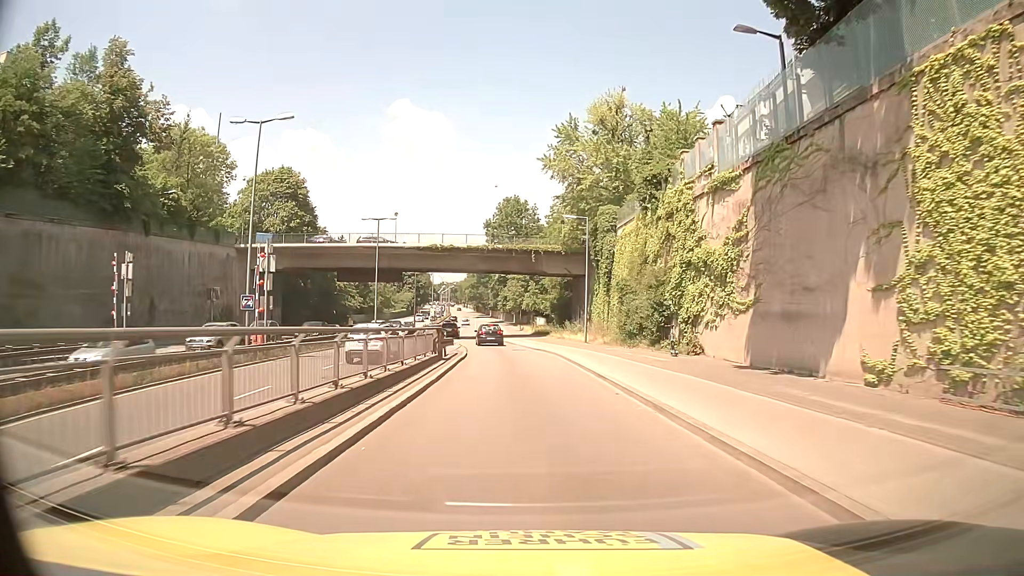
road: trunk_link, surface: asphalt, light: Day
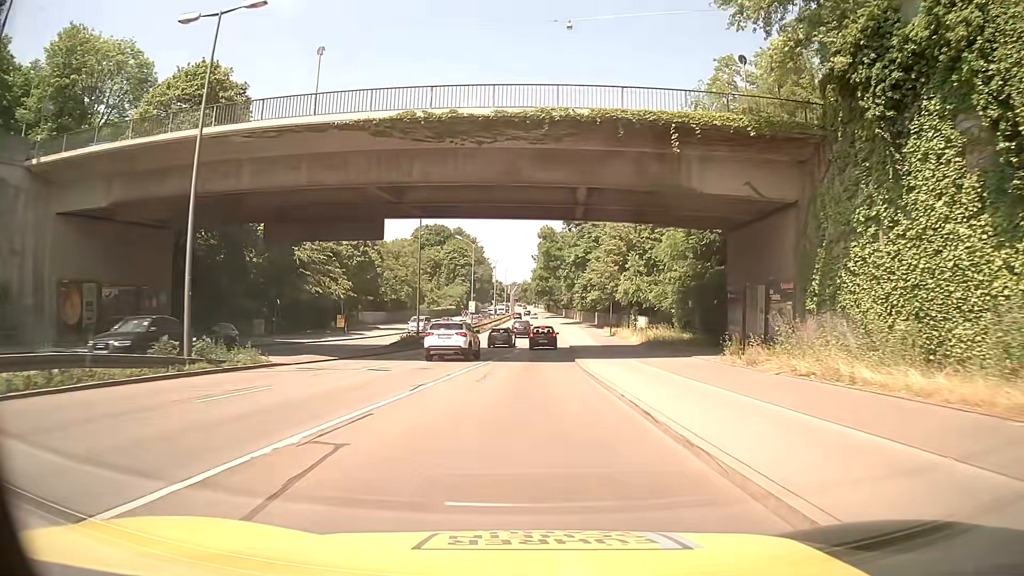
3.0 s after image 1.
(-2.0, +41.9) m; -6°
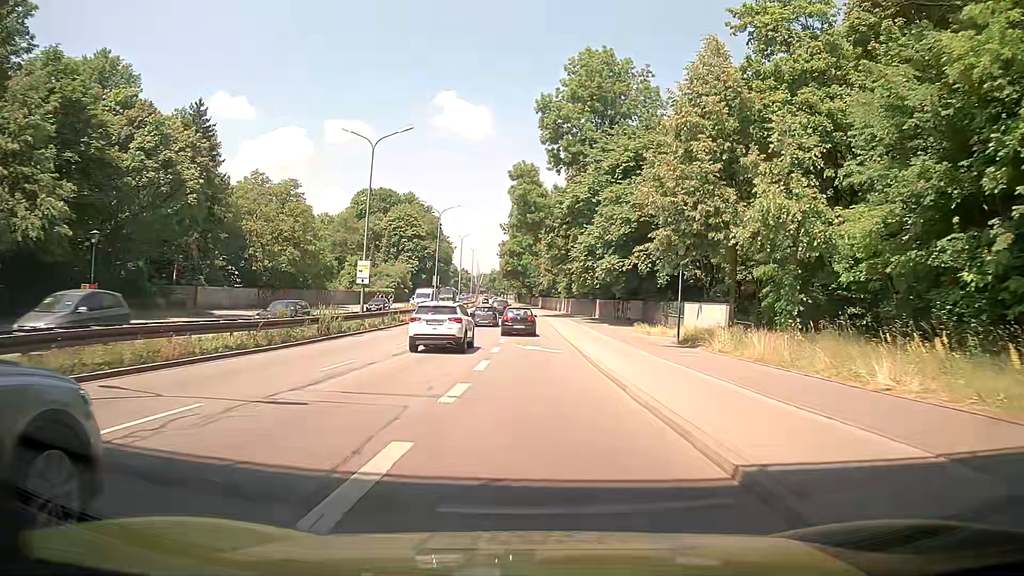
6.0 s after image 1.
(+0.4, +40.2) m; +3°
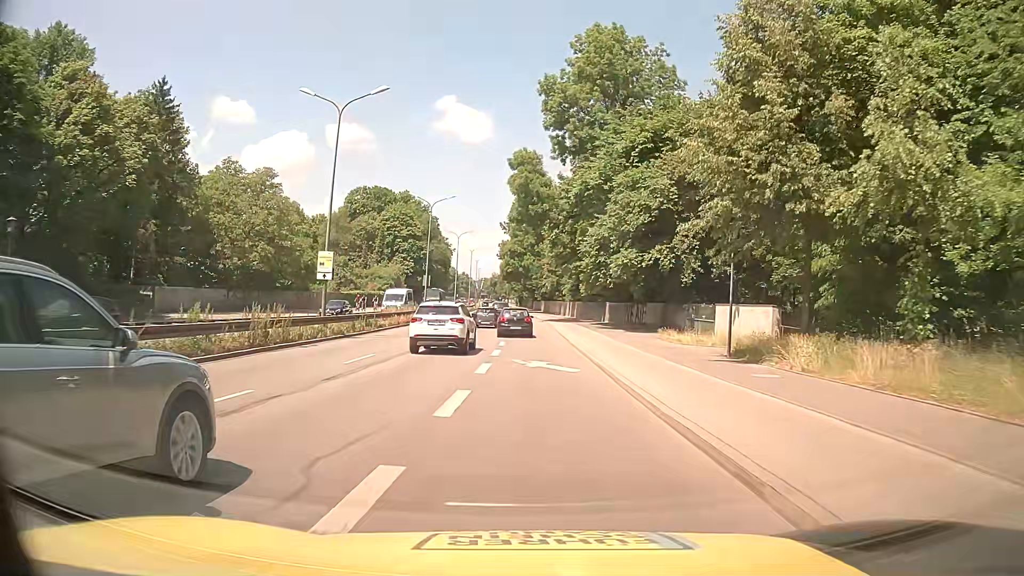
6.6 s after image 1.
(0.0, +7.0) m; 0°
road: trunk
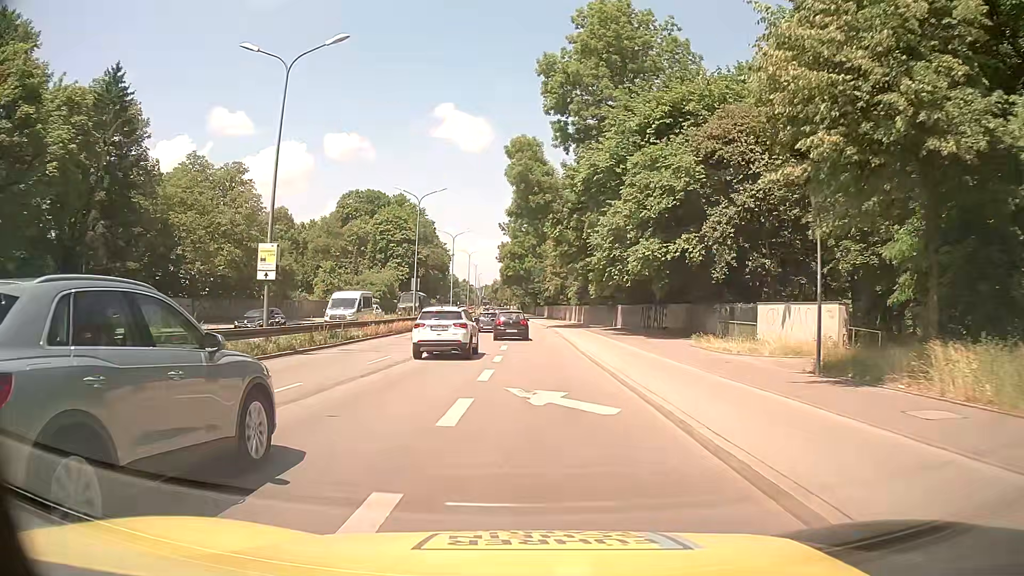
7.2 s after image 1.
(+0.1, +6.7) m; 0°
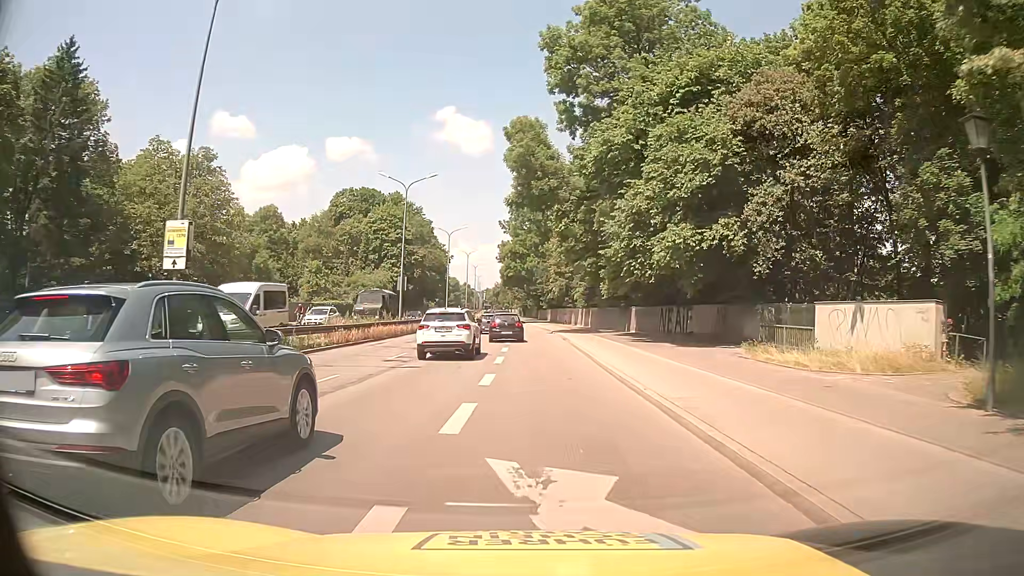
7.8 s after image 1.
(0.0, +6.2) m; 0°
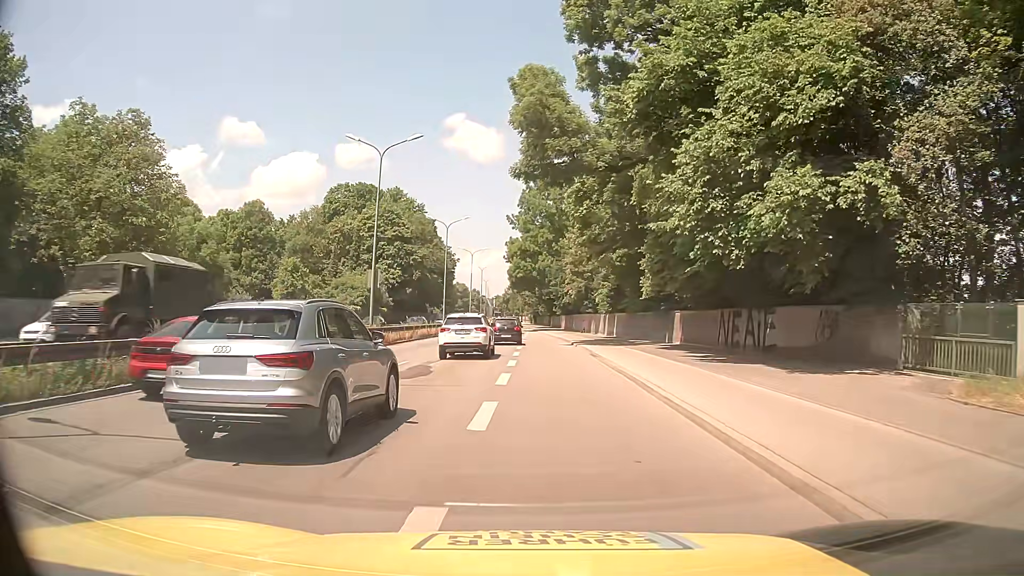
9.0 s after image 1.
(-0.1, +11.2) m; -1°
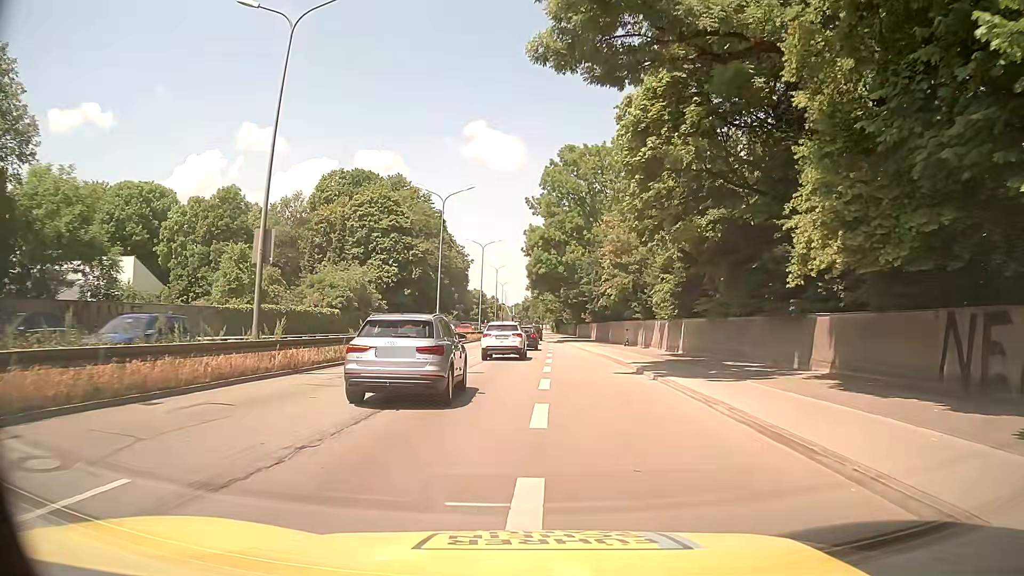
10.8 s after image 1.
(-0.3, +17.4) m; -2°
(0, +10) (0, +20) (0, +30) (0, +40) (0, +50) (0, +60) (0, +70) (+1, +80) (+1, +90) (+1, +100) m
